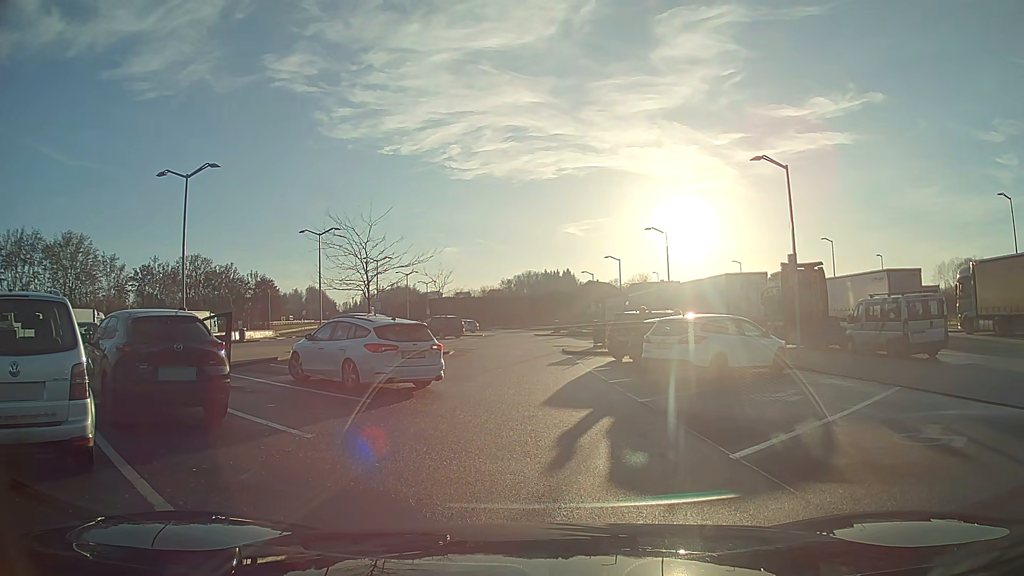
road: service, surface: asphalt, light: Day
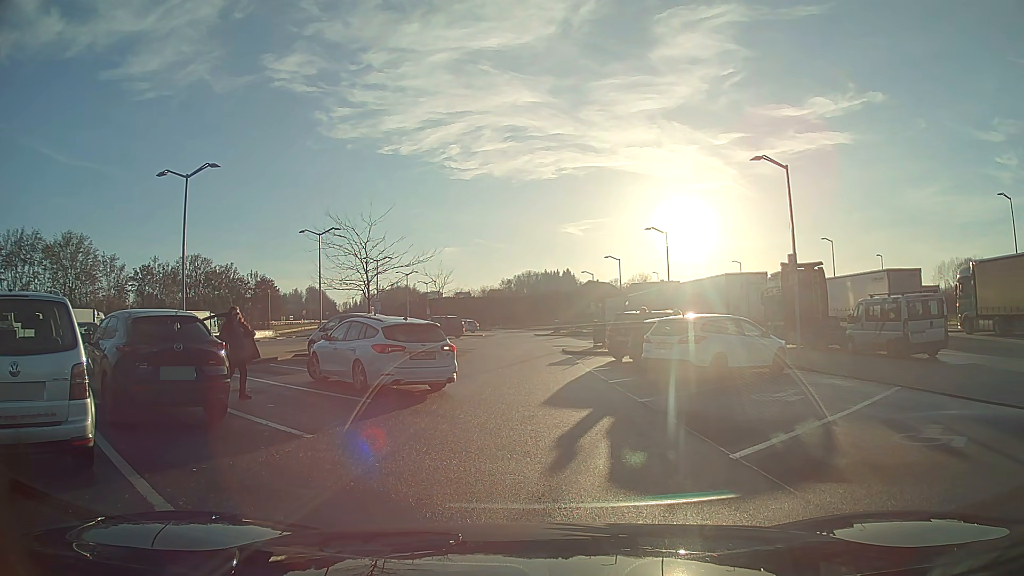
(0.0, 0.0) m; 0°
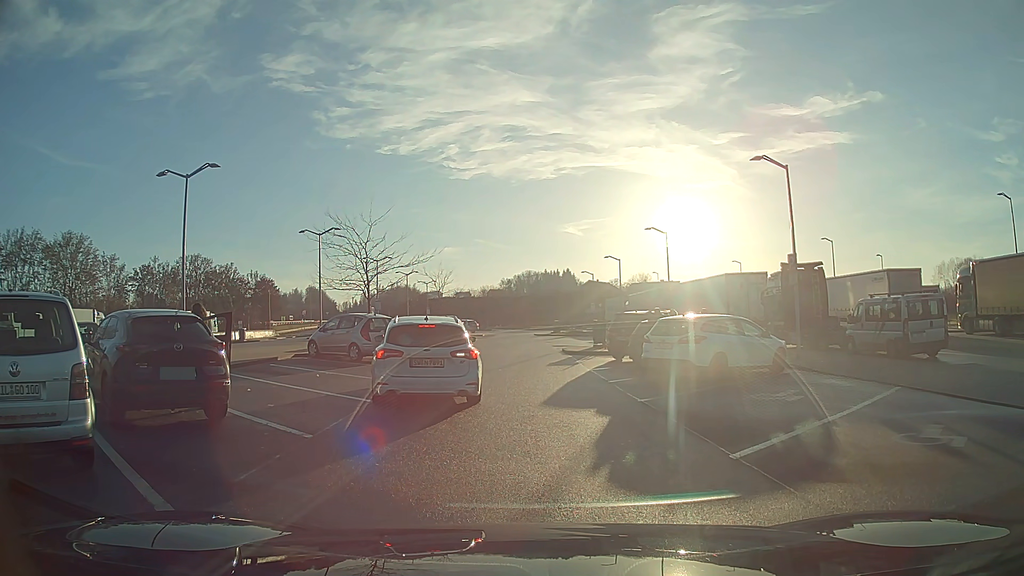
(0.0, 0.0) m; 0°
(-1, +10) (-1, +20) (-2, +30) (-3, +40) (-3, +50) (-4, +60) (-5, +70) (-6, +80) (-6, +90) (-10, +99) m
